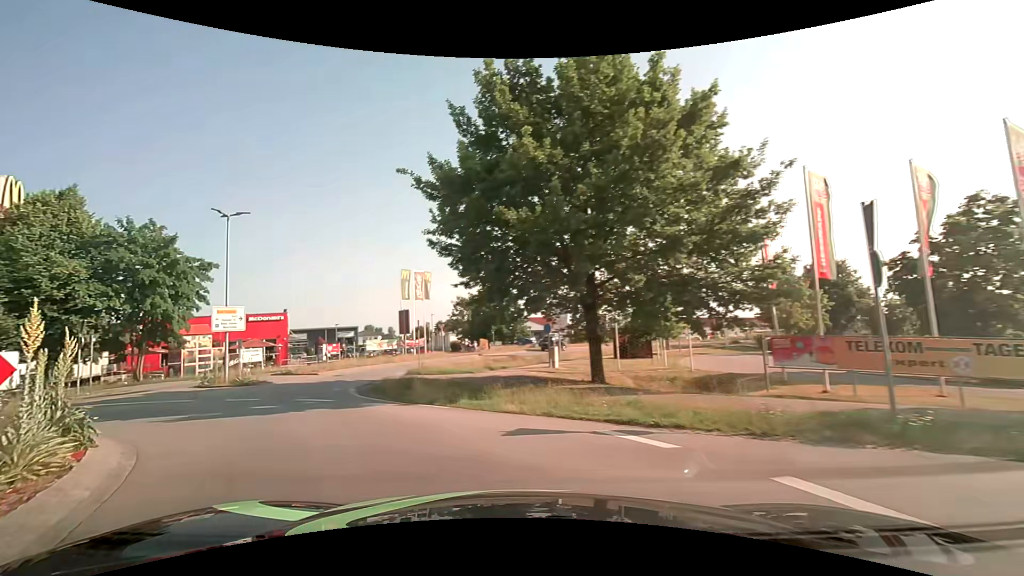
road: service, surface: asphalt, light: Day
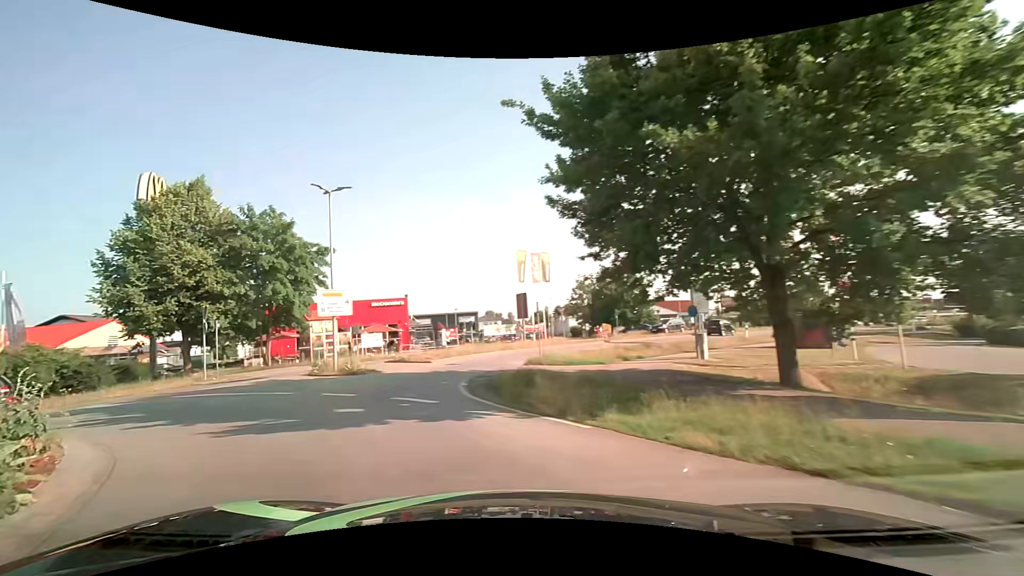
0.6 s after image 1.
(-0.5, +4.1) m; -14°
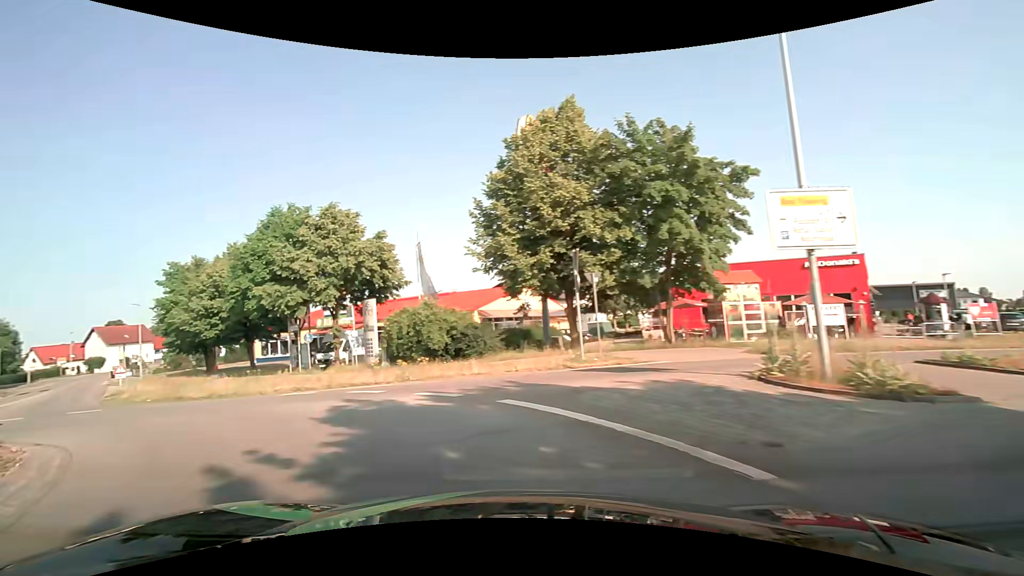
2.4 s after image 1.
(-4.5, +11.5) m; -44°
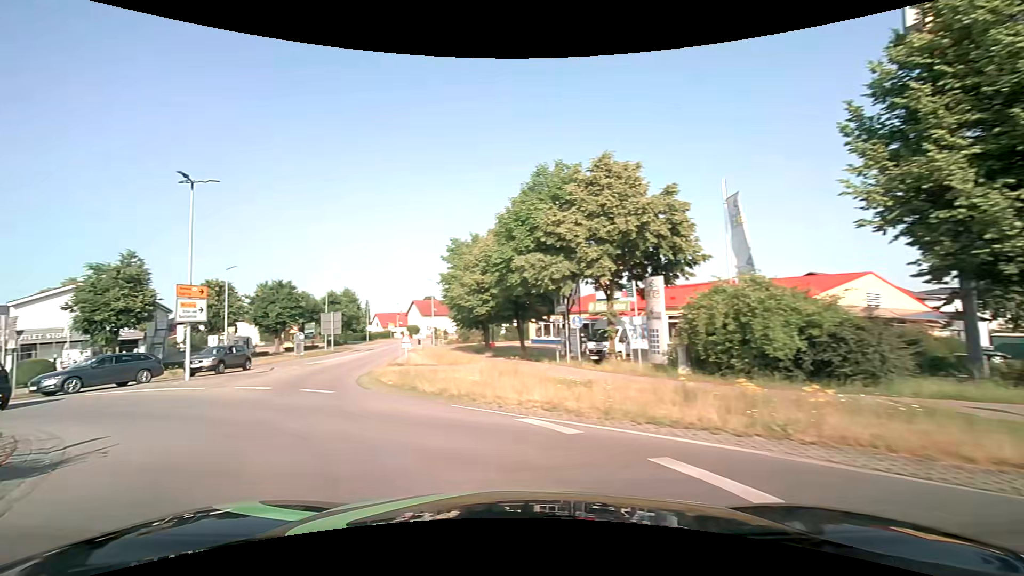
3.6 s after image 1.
(-2.2, +8.2) m; -30°
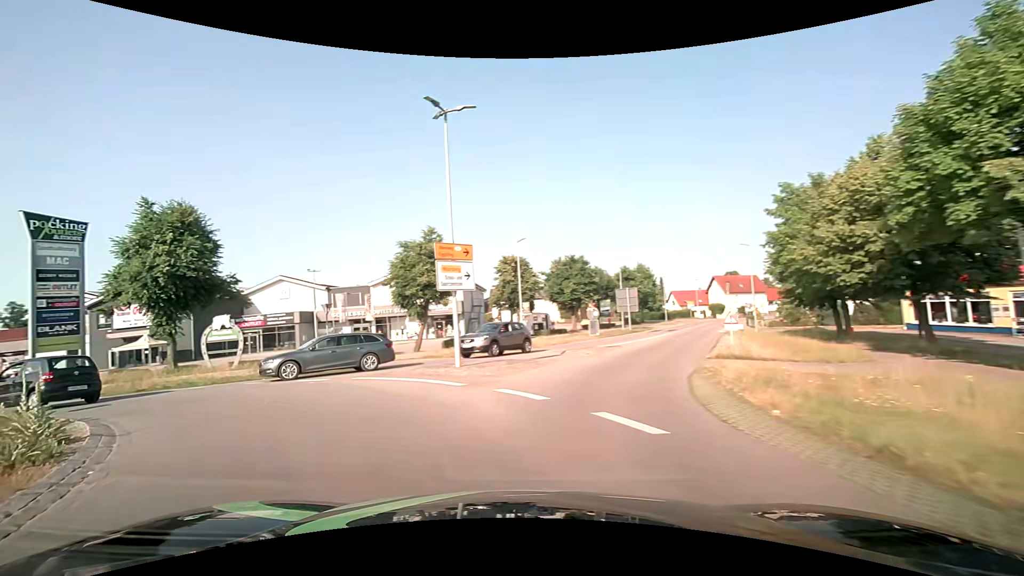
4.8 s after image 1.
(-2.2, +8.1) m; -33°
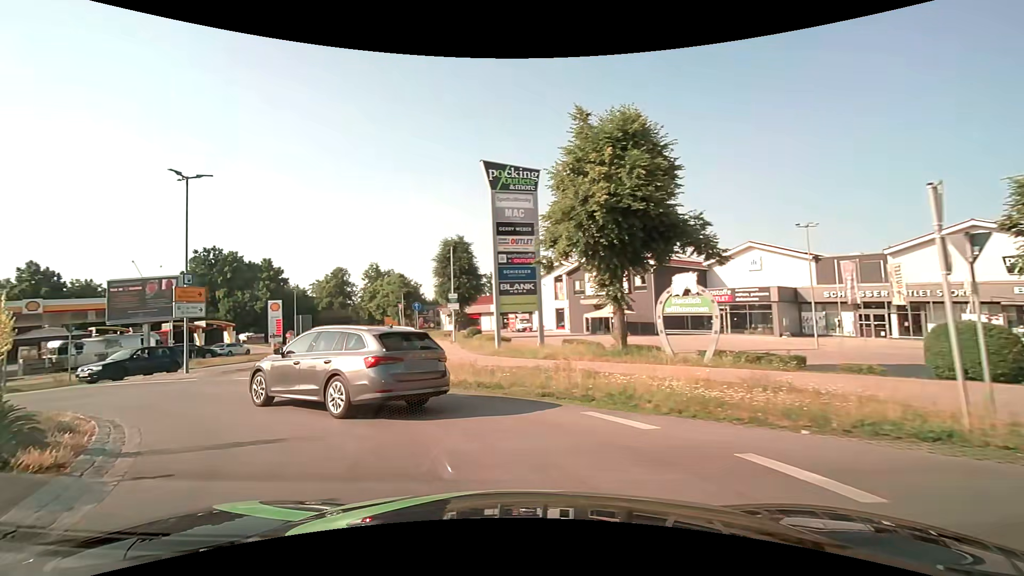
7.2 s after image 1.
(-5.9, +12.7) m; -47°
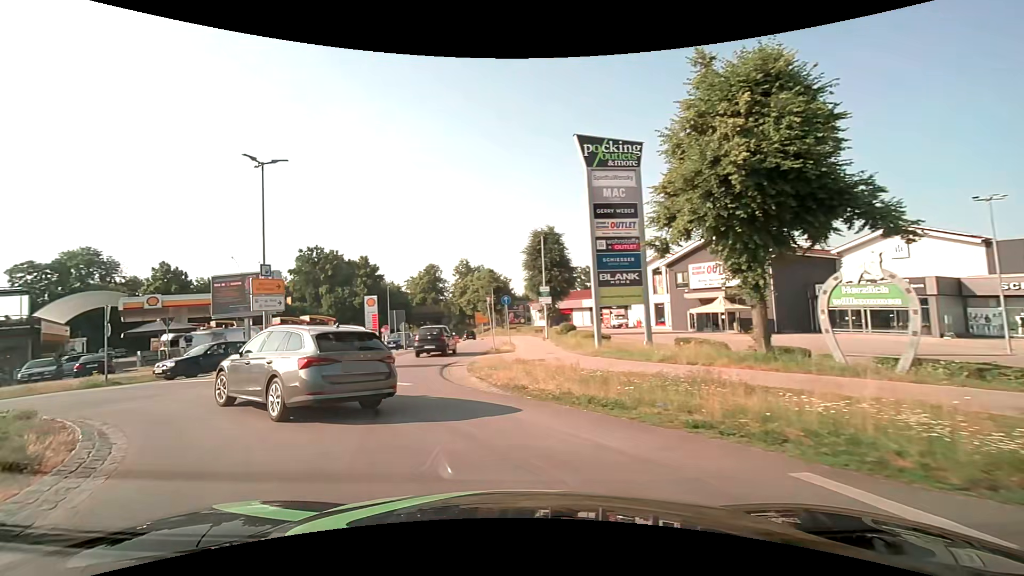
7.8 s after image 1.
(-0.4, +3.2) m; -11°
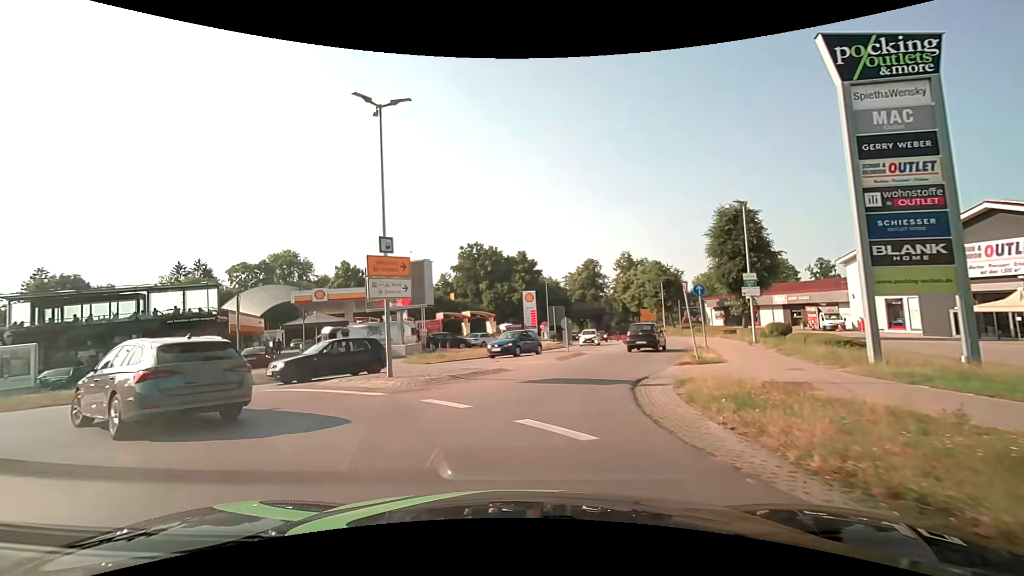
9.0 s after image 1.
(-1.2, +6.7) m; -18°
(0, +10) (+3, +20) (+7, +29) (+10, +38) (+12, +48) (+14, +58) (+16, +68) (+17, +78) (+17, +88) (+18, +98) m
